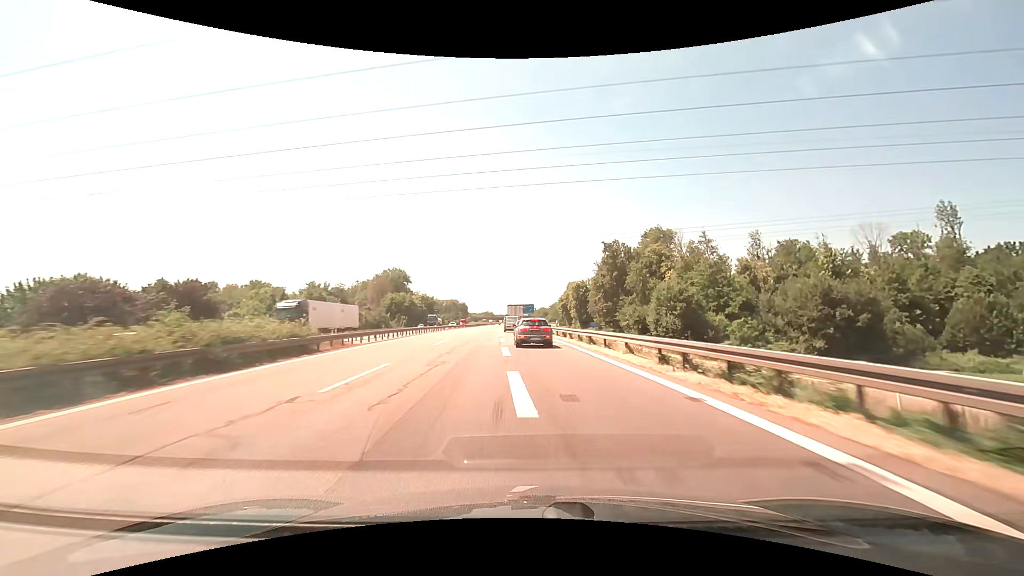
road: motorway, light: Day
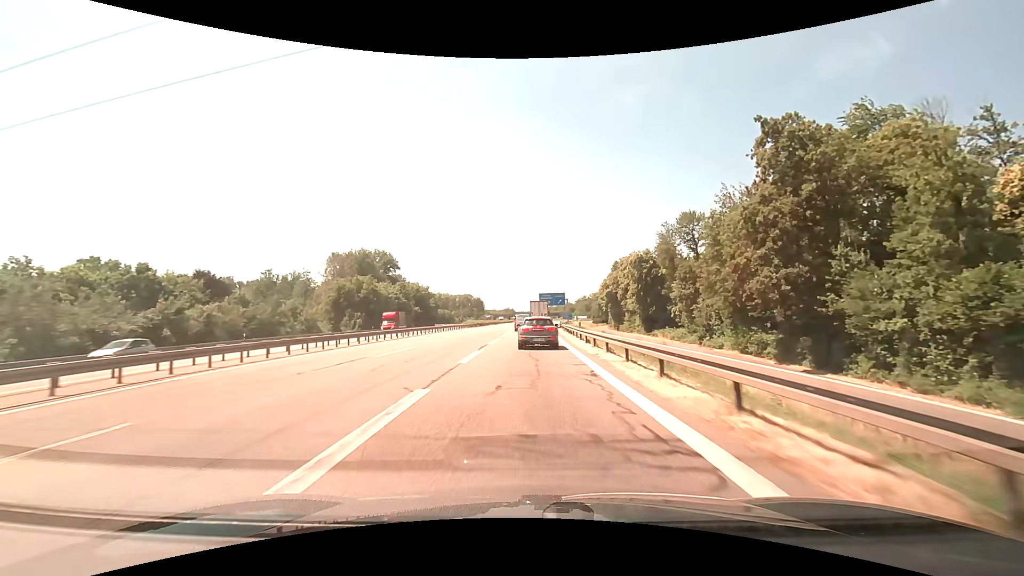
(-1.5, +63.4) m; -2°
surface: asphalt
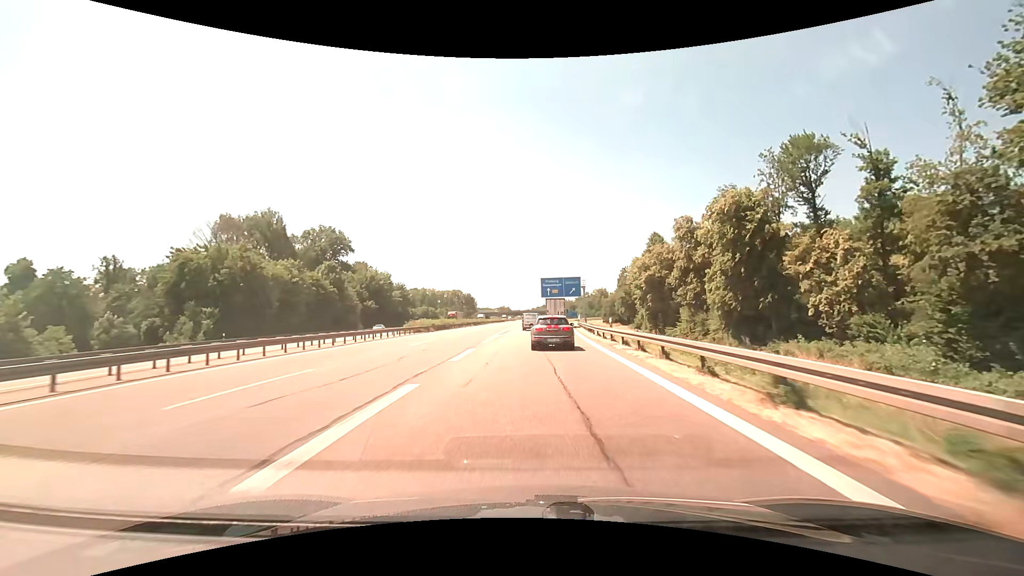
(0.0, +47.5) m; 0°
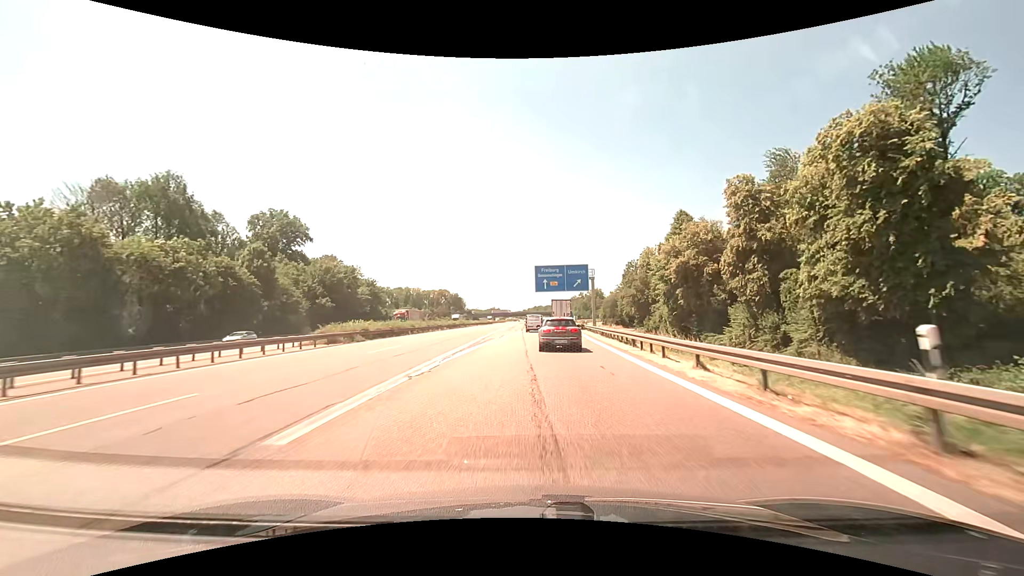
(+0.1, +22.4) m; +1°
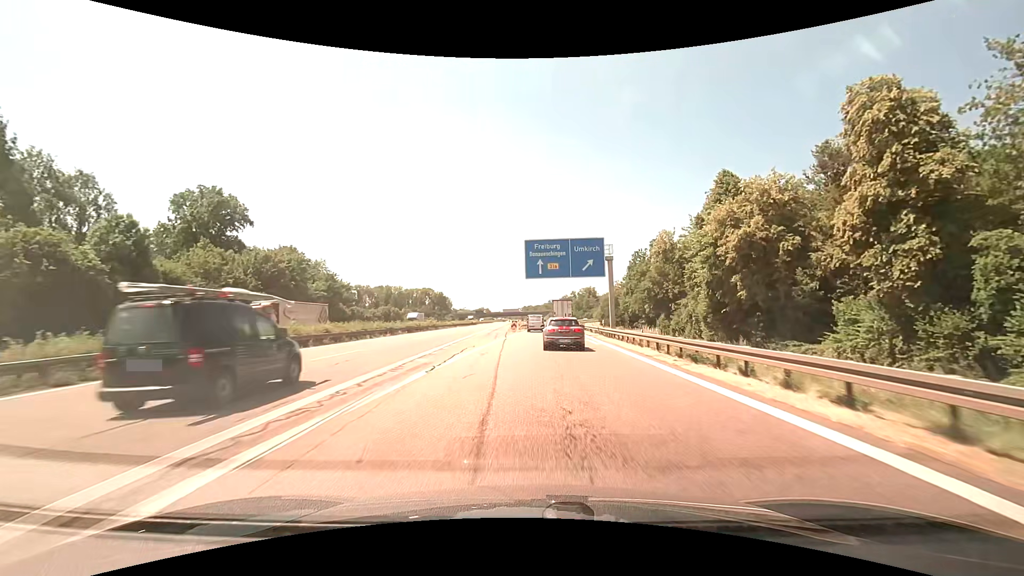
(+0.2, +21.4) m; +1°
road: motorway_link
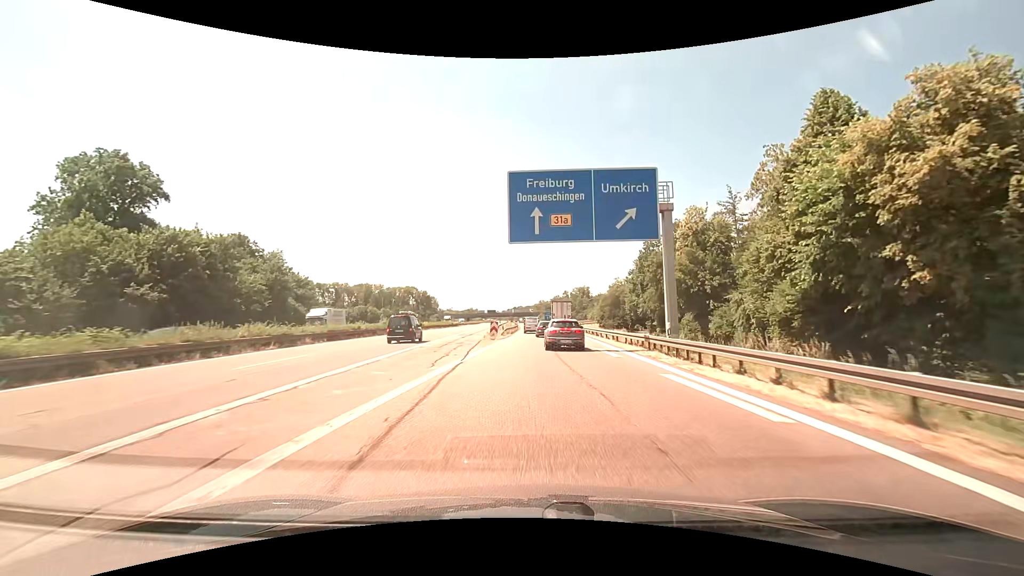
(+0.2, +20.9) m; +1°
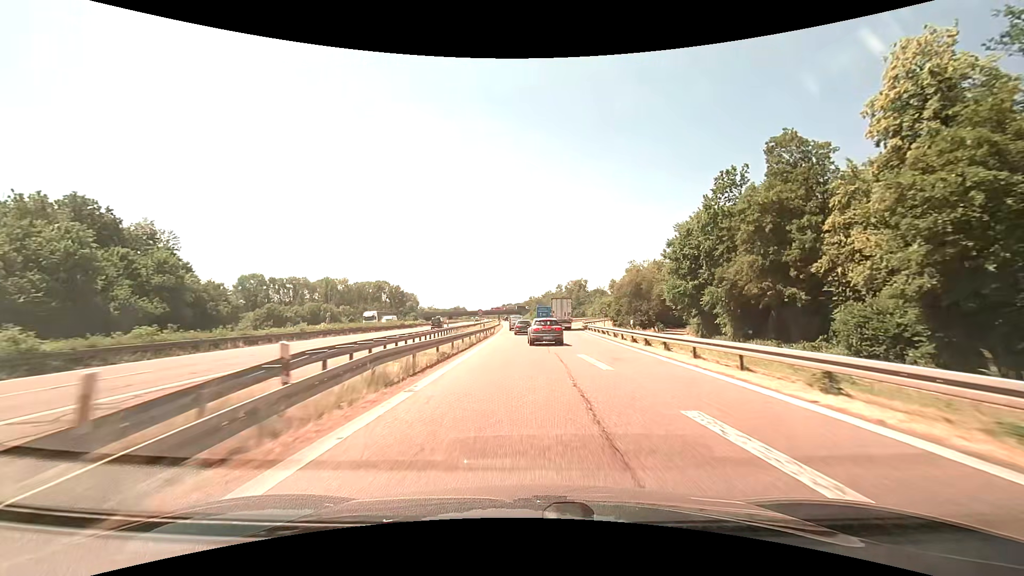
(+0.7, +42.0) m; +1°
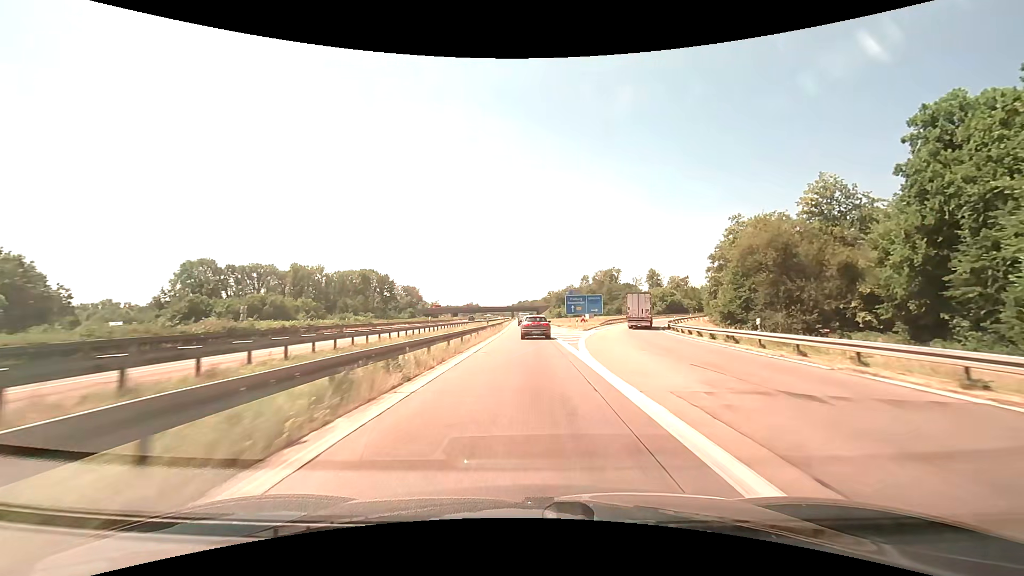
(-0.9, +54.9) m; -2°
(0, +10) (0, +20) (0, +30) (0, +40) (0, +50) (0, +60) (-1, +70) (-1, +80) (-1, +90) (-1, +100) m
